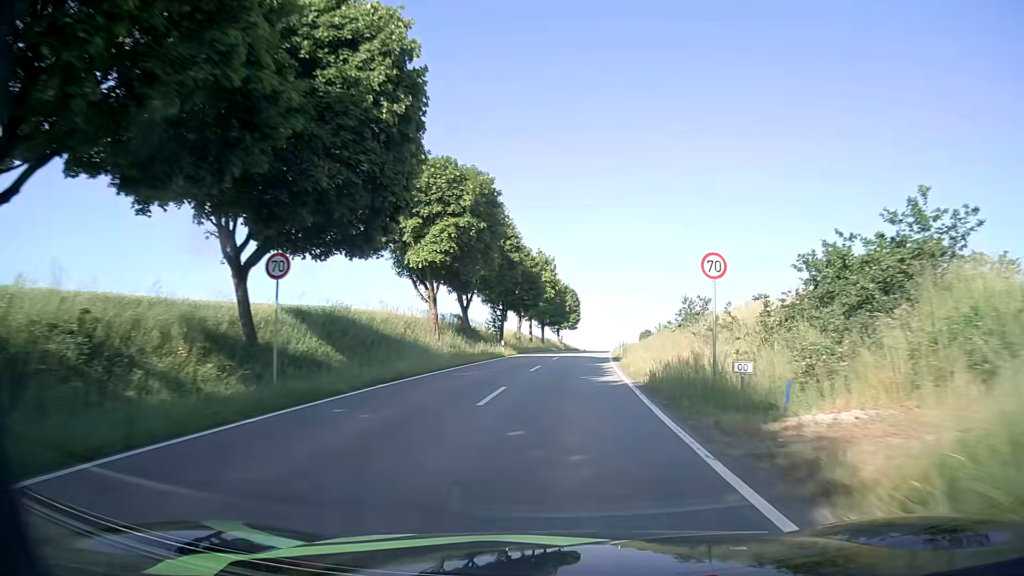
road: tertiary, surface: asphalt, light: Day
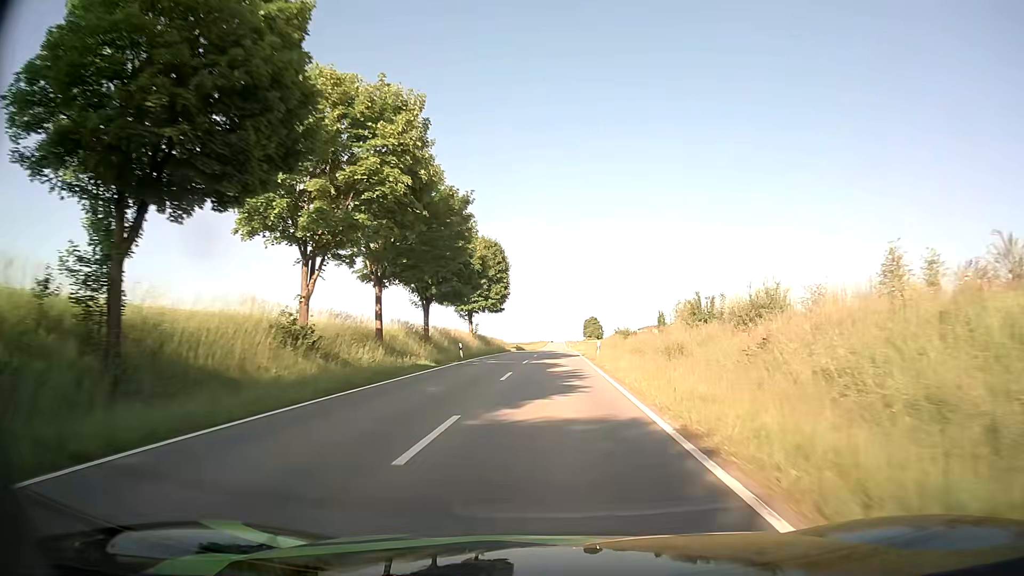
(+3.5, +54.6) m; +5°
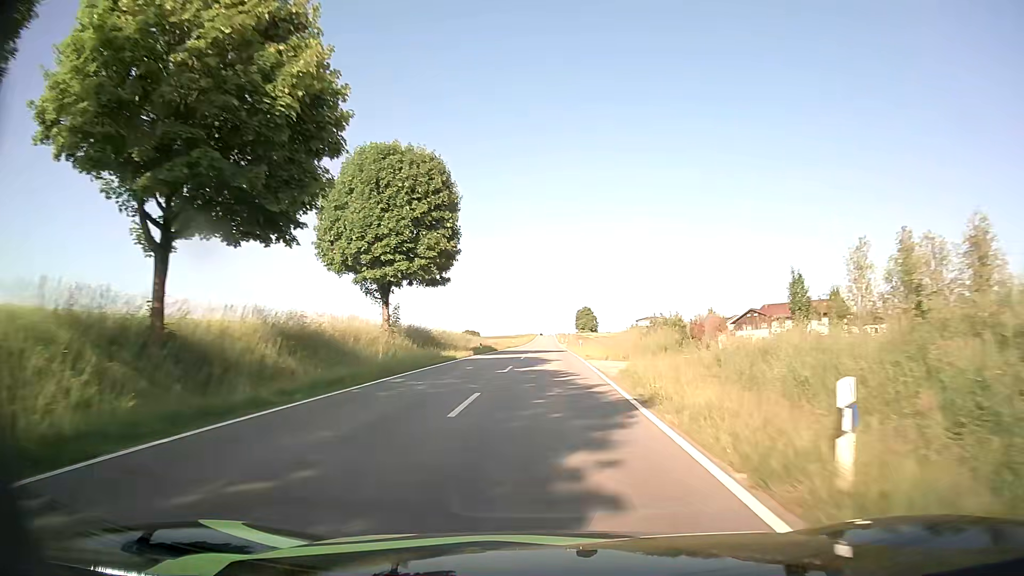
(+0.5, +34.0) m; +1°
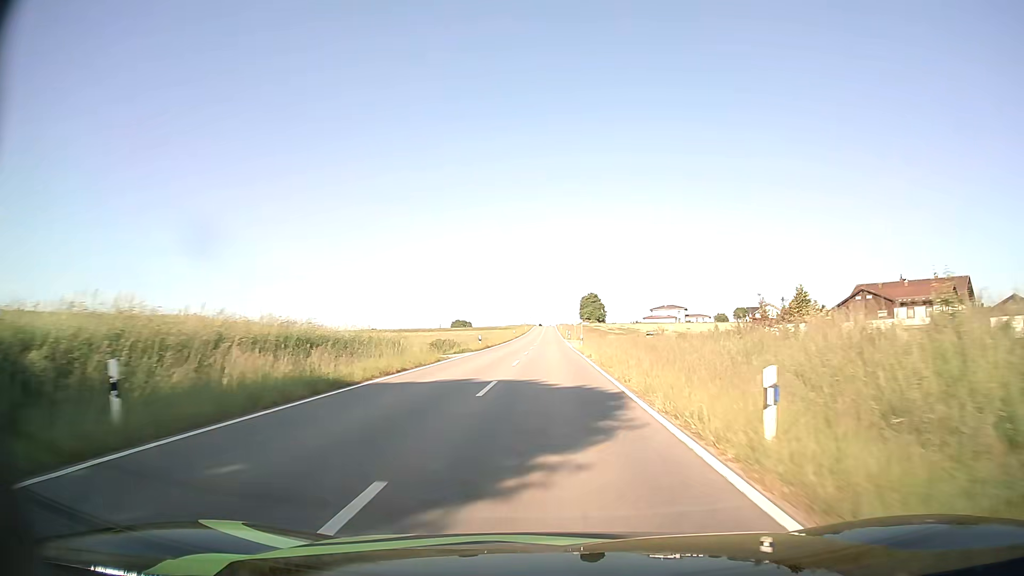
(+0.1, +46.0) m; 0°
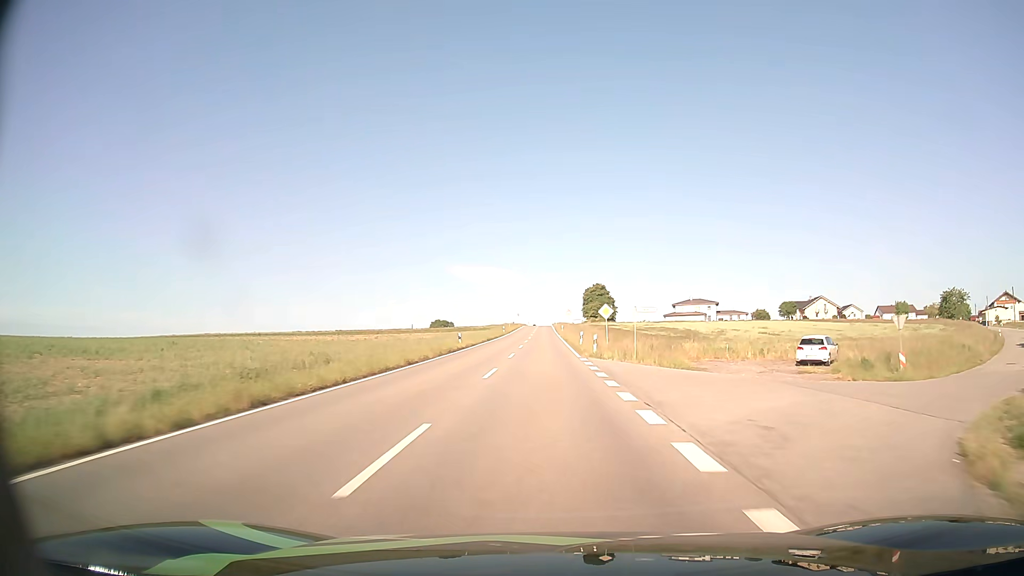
(+0.3, +58.0) m; 0°
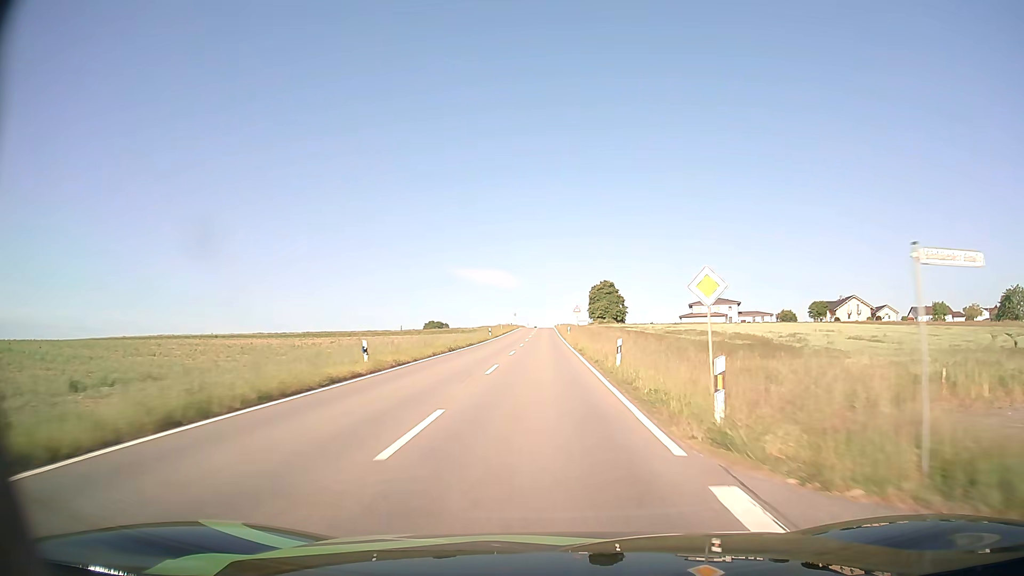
(0.0, +23.2) m; 0°
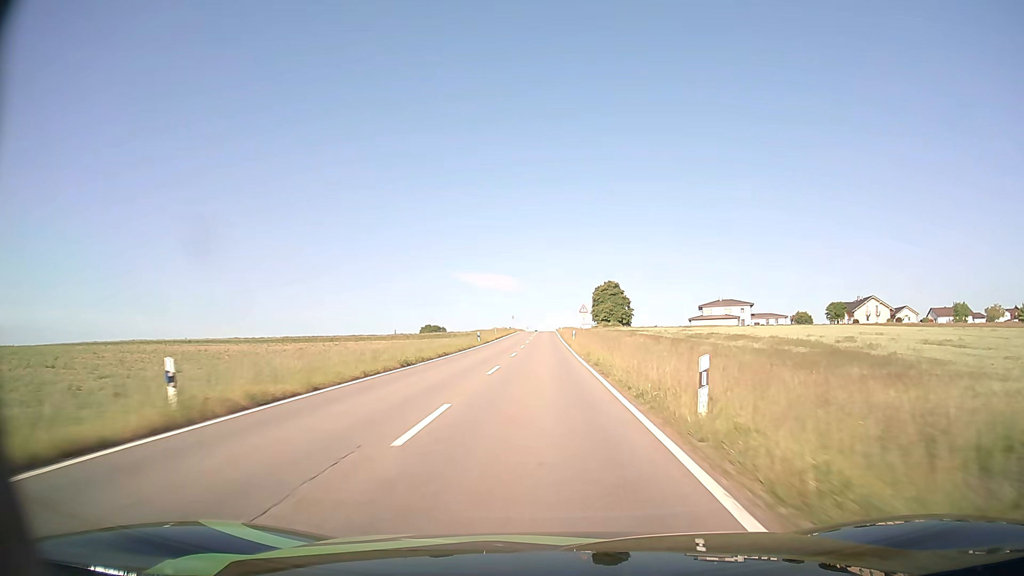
(0.0, +11.6) m; 0°
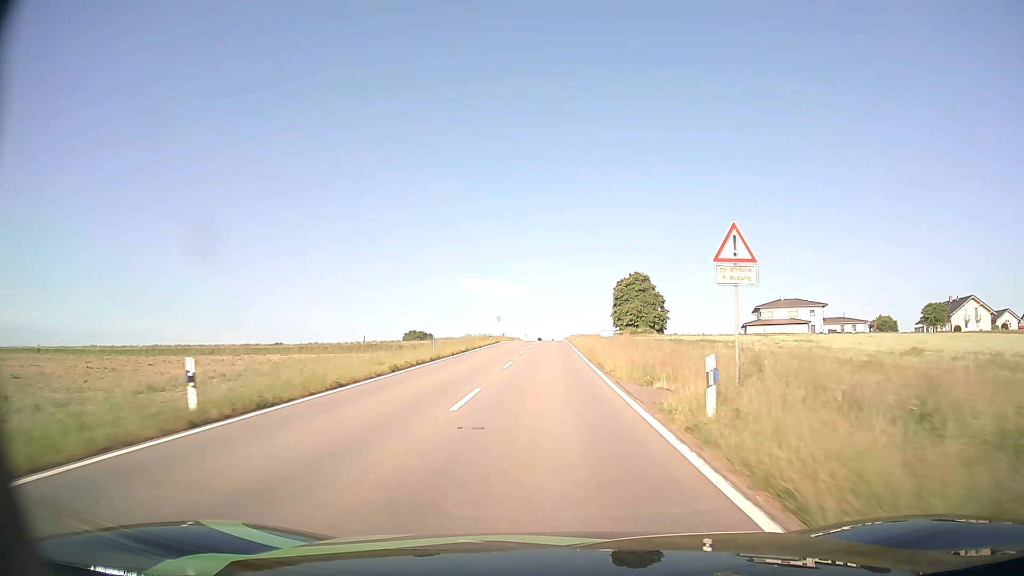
(-0.3, +46.2) m; 0°
(0, +10) (0, +20) (0, +30) (0, +40) (0, +50) (0, +60) (0, +70) (0, +80) (0, +90) (+1, +100) m
